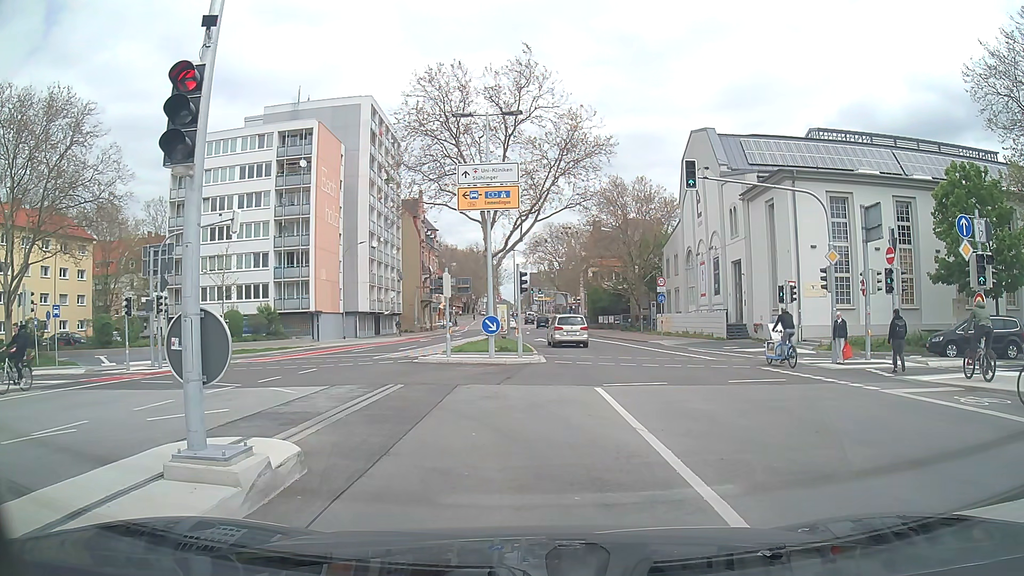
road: secondary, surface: asphalt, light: Day
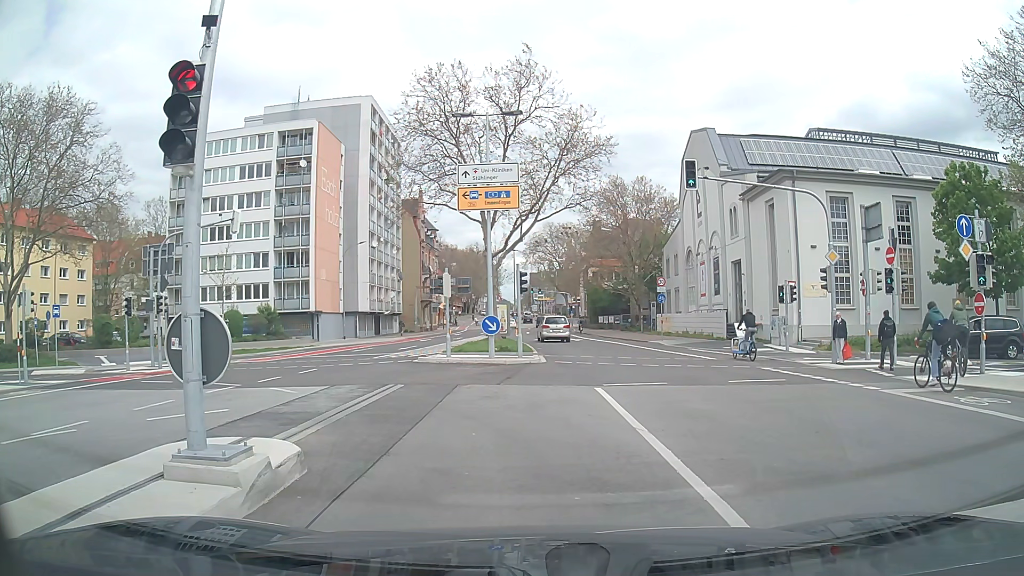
(0.0, 0.0) m; 0°
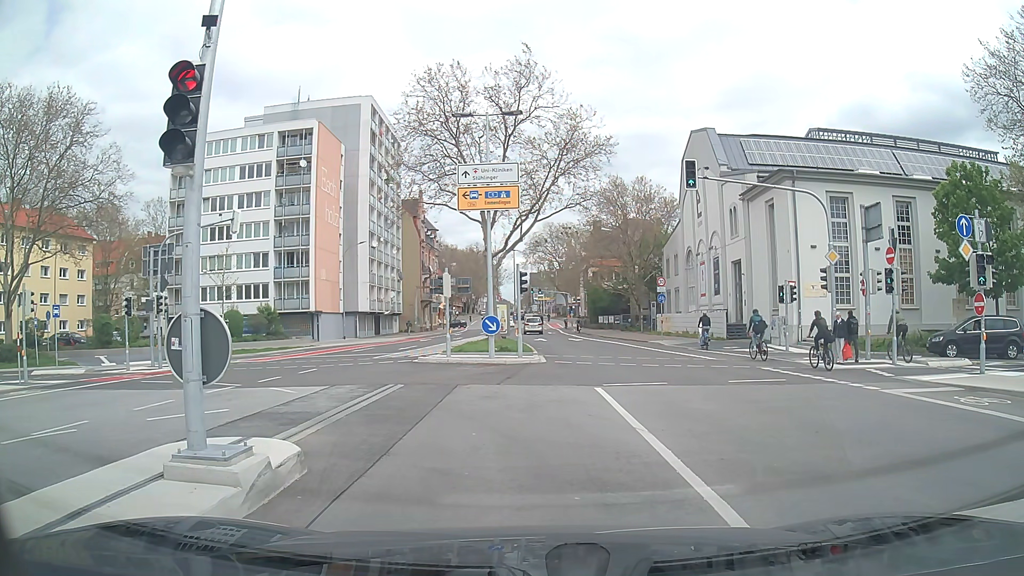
(0.0, 0.0) m; 0°
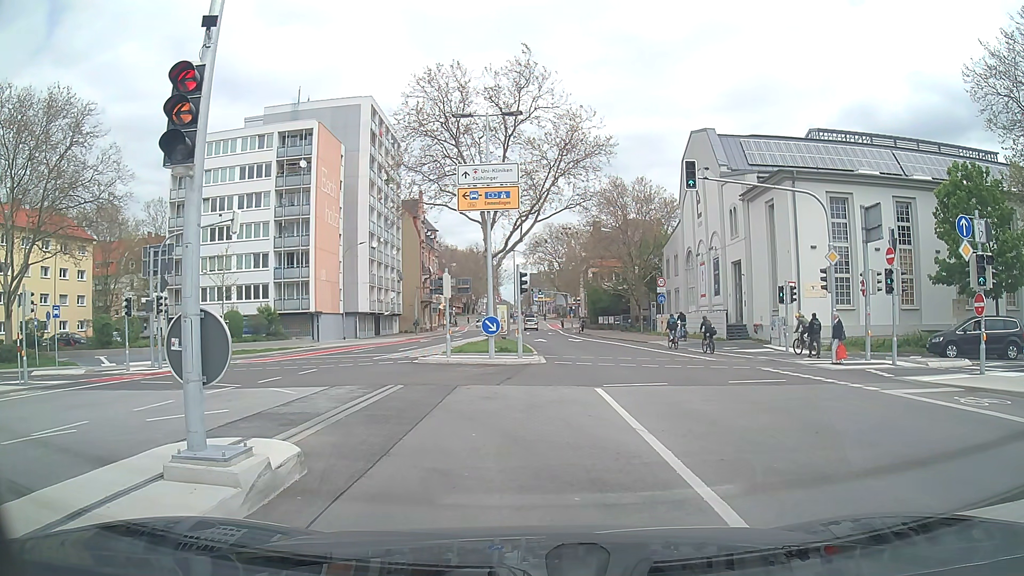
(0.0, 0.0) m; 0°
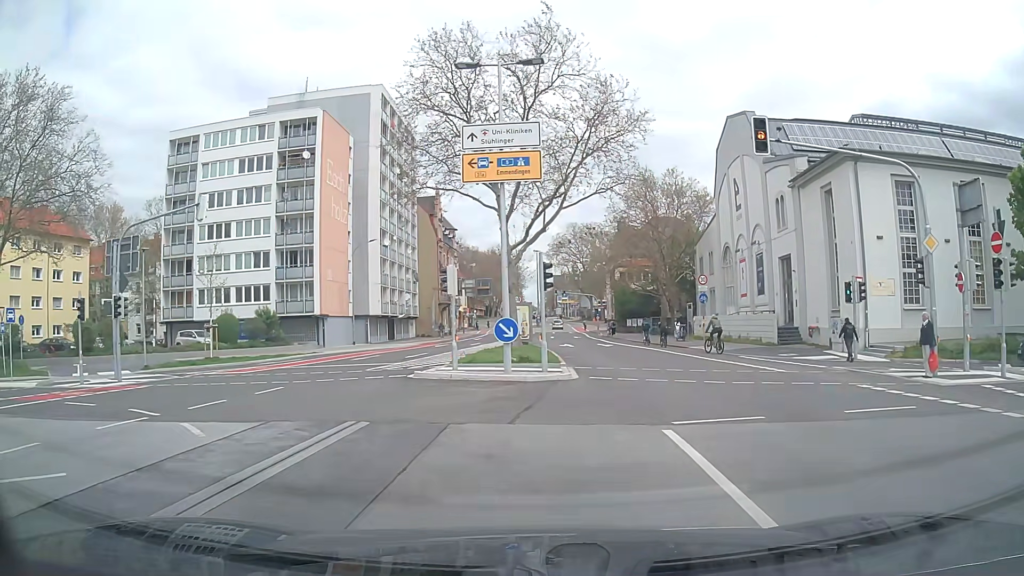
(+0.1, +5.4) m; 0°
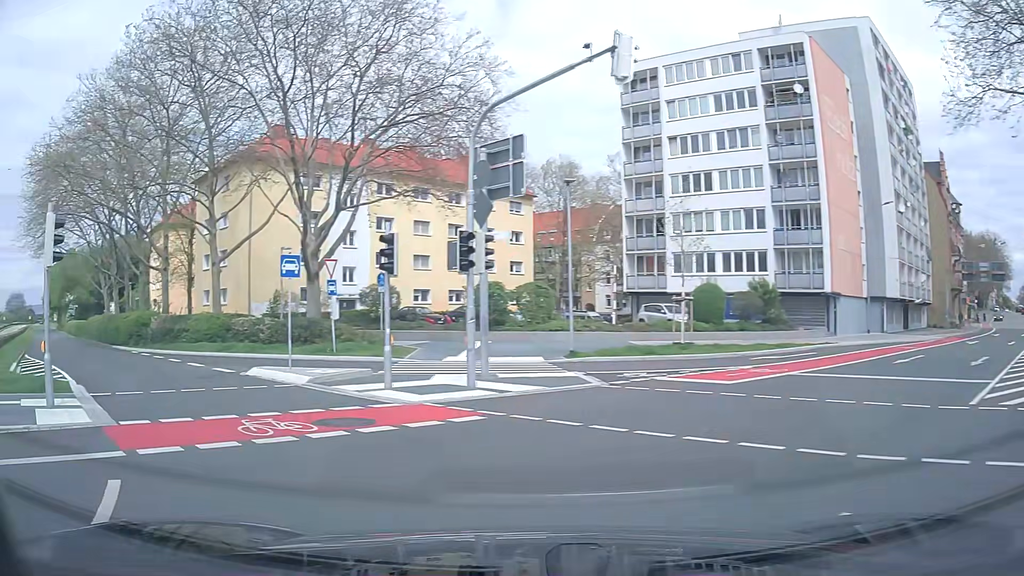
(-4.2, +11.9) m; -44°
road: secondary_link
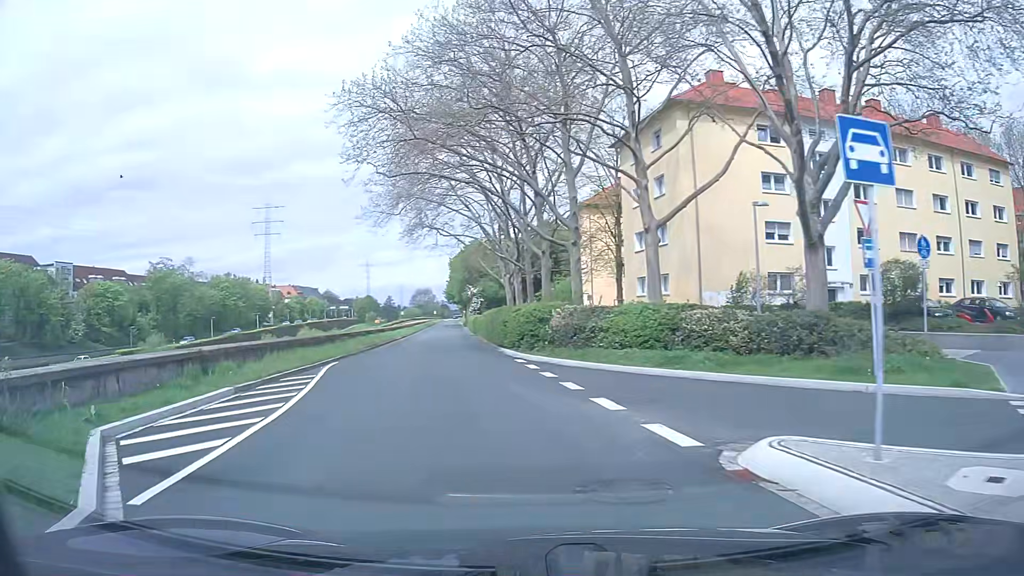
(-4.1, +11.2) m; -36°
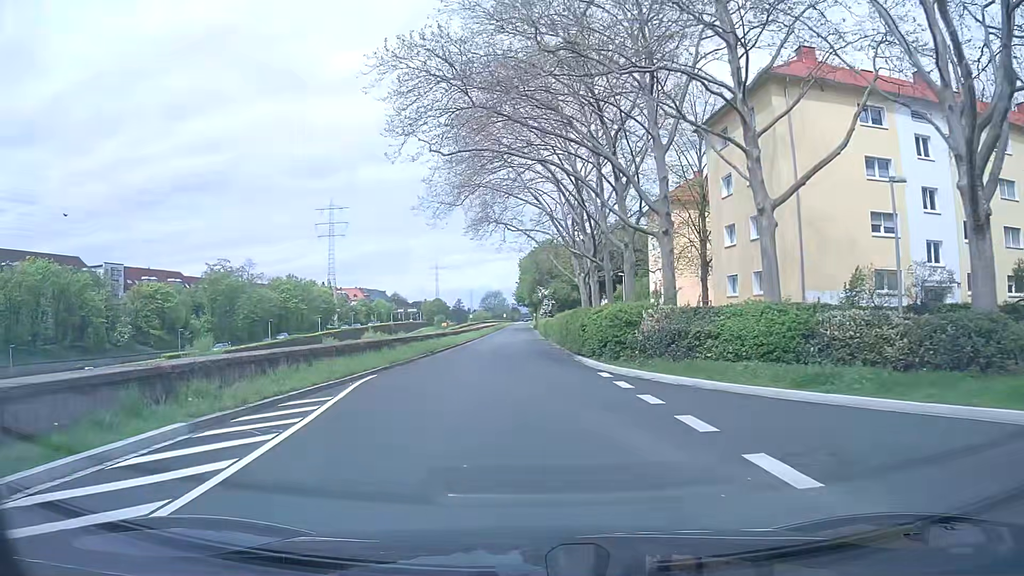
(-0.3, +4.7) m; -5°
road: trunk_link
(0, +10) (-1, +20) (-1, +30) (-2, +40) (-2, +50) (-2, +60) (-2, +70) (-3, +80) (-3, +90) (-3, +100) m
